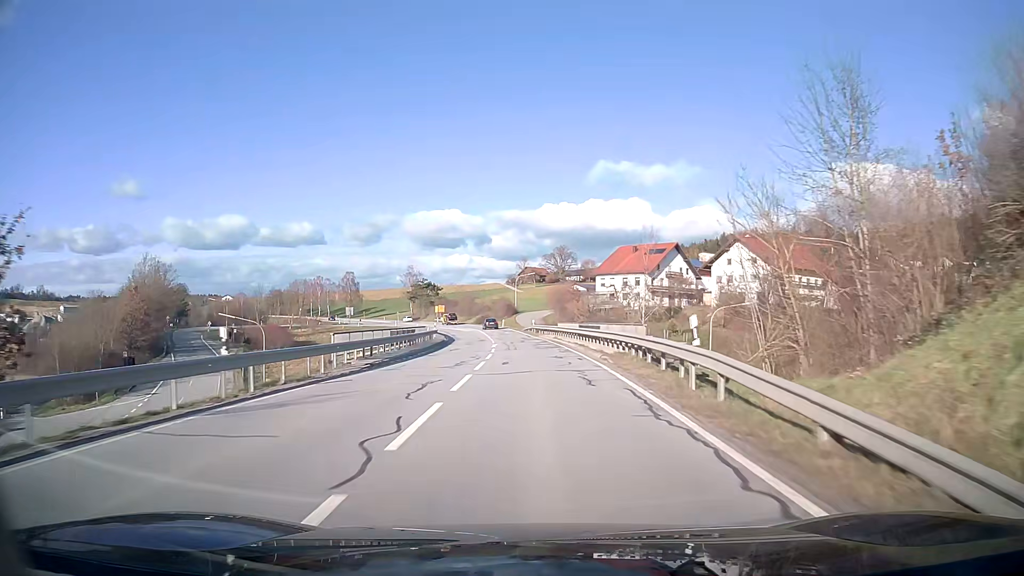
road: secondary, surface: asphalt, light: Day
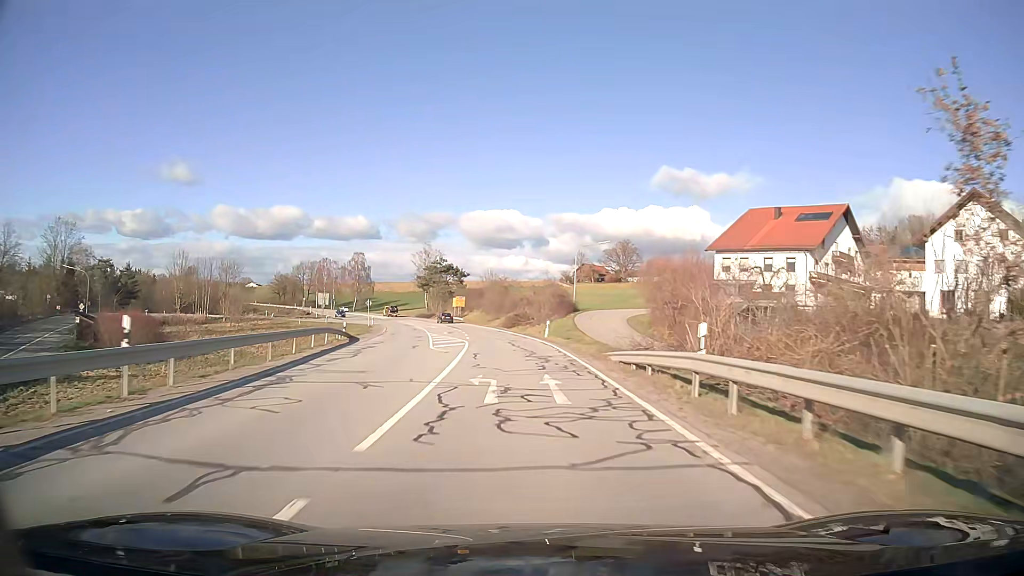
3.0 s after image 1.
(-1.9, +55.4) m; -5°
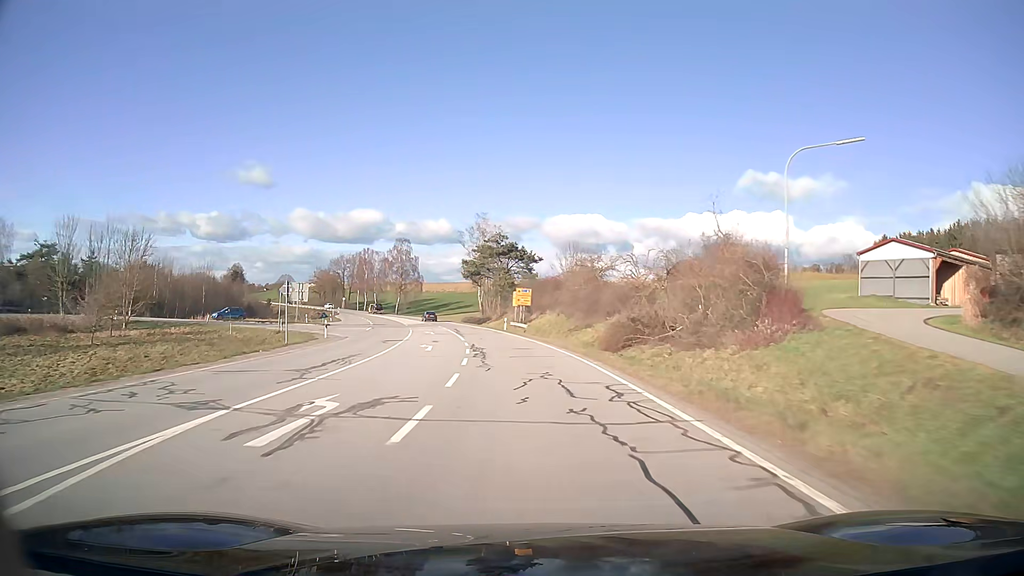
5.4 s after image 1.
(-2.7, +44.1) m; -7°
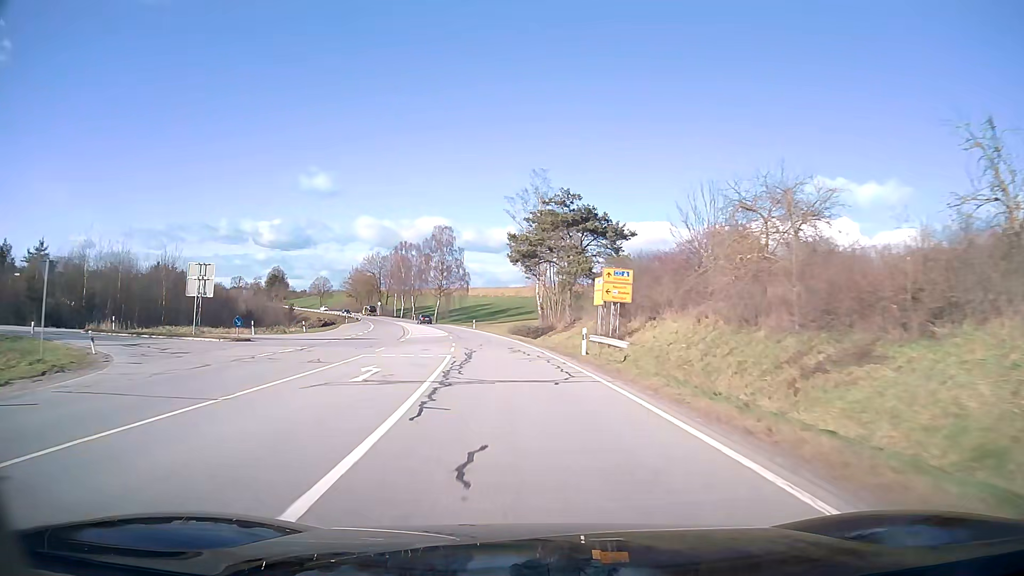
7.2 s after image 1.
(-1.7, +33.2) m; -6°
